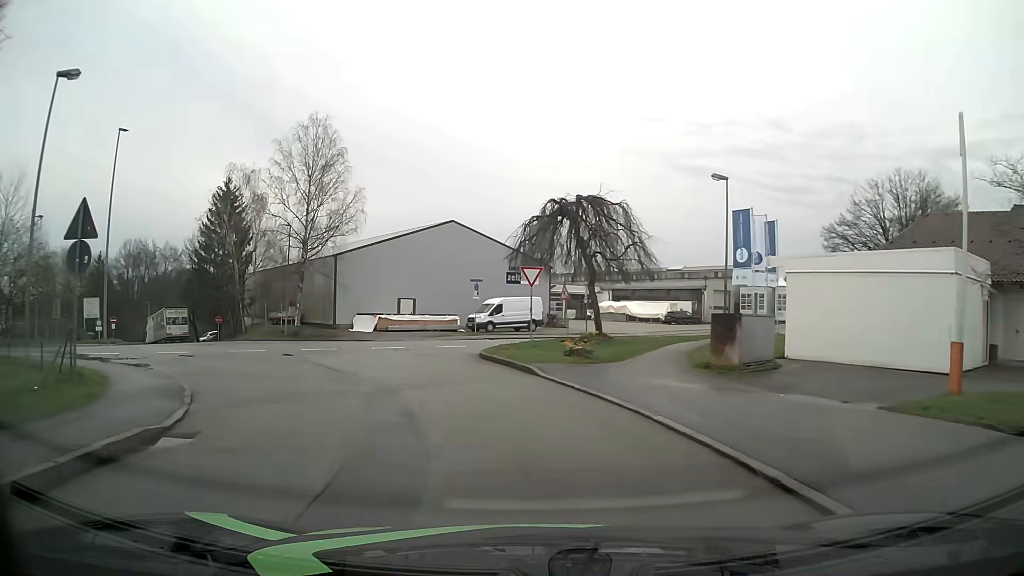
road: residential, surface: asphalt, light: Day
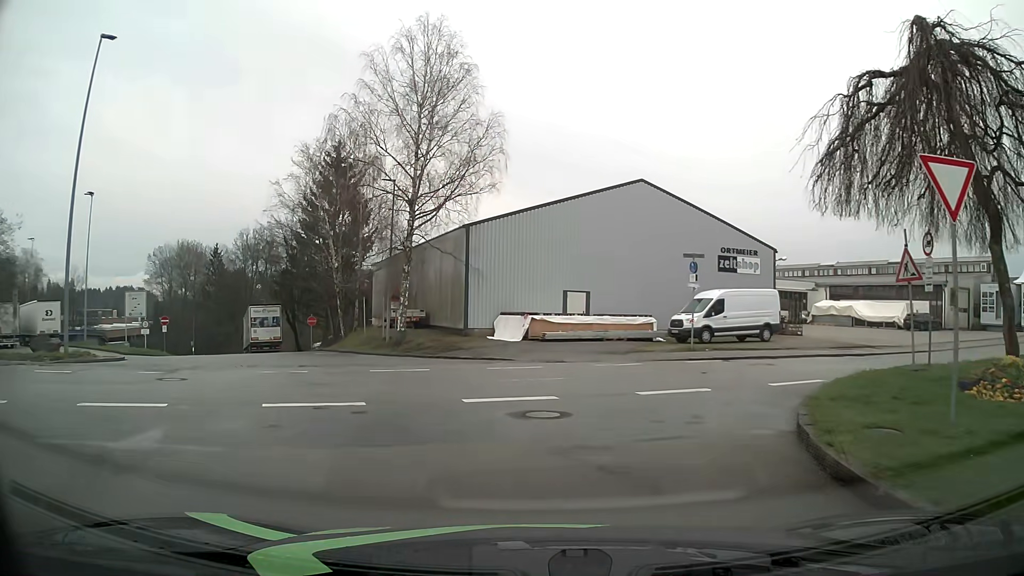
(-2.4, +16.6) m; -16°
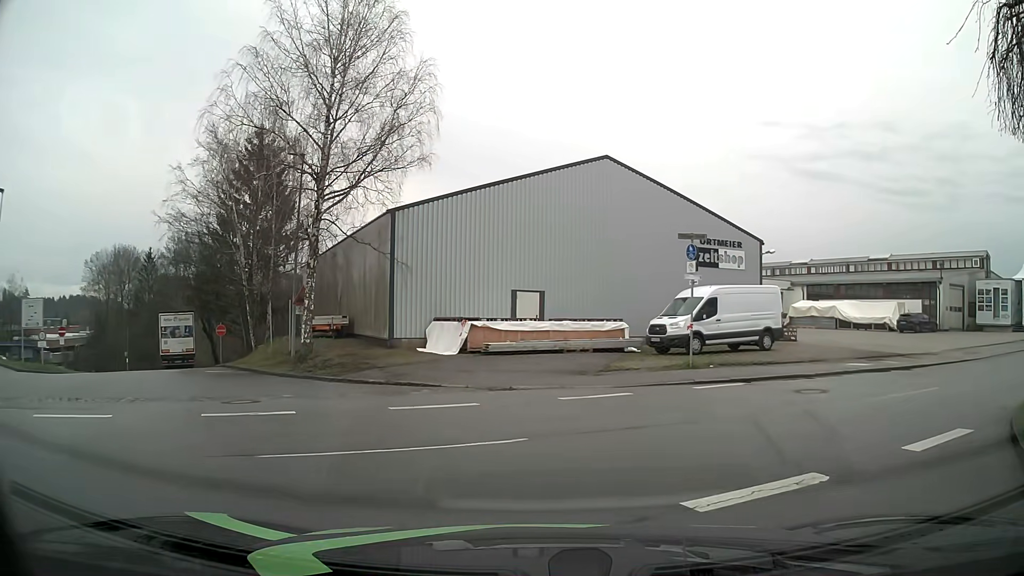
(+0.3, +6.3) m; +6°
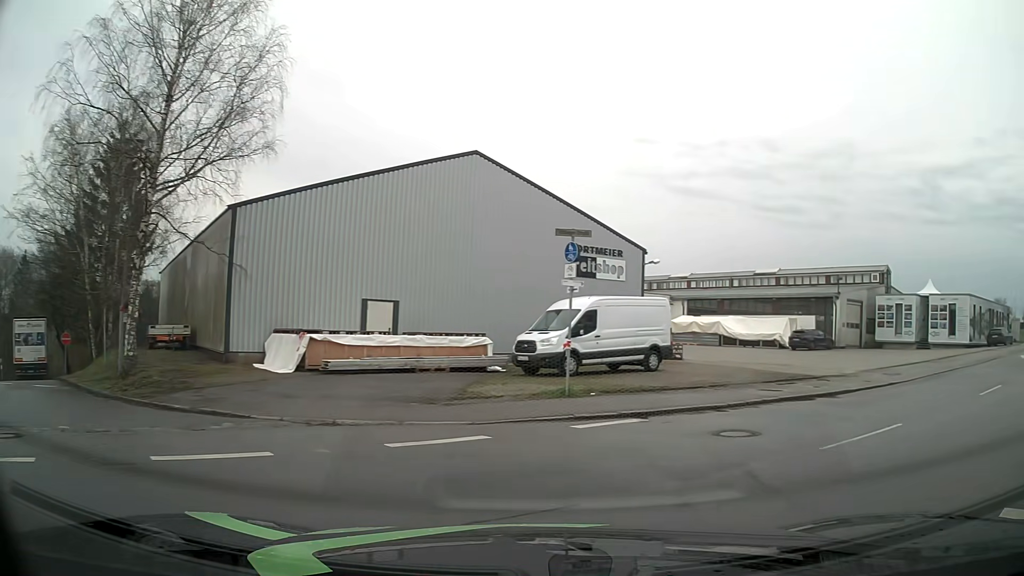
(+0.2, +3.6) m; +10°
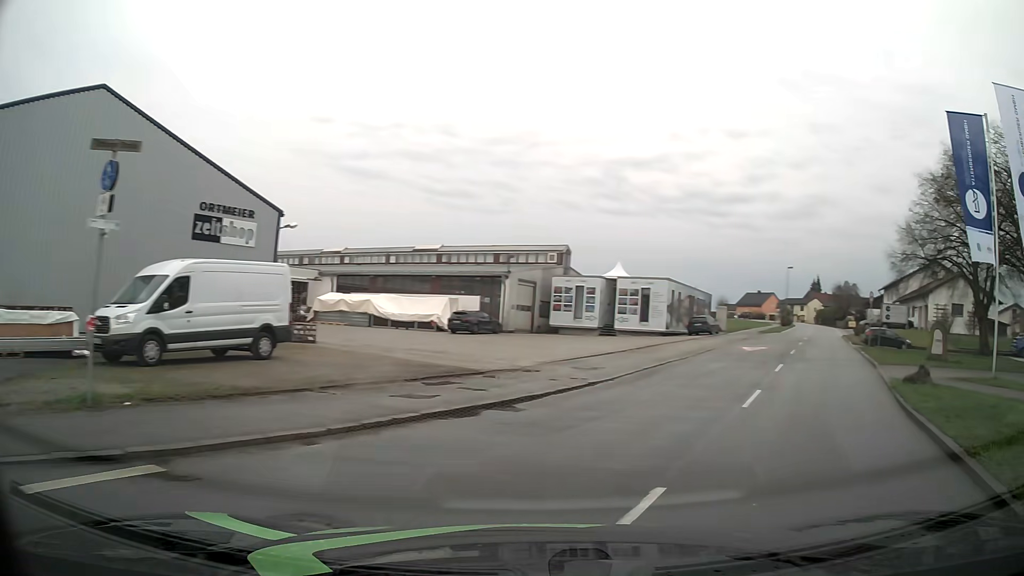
(+1.4, +5.5) m; +29°
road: tertiary
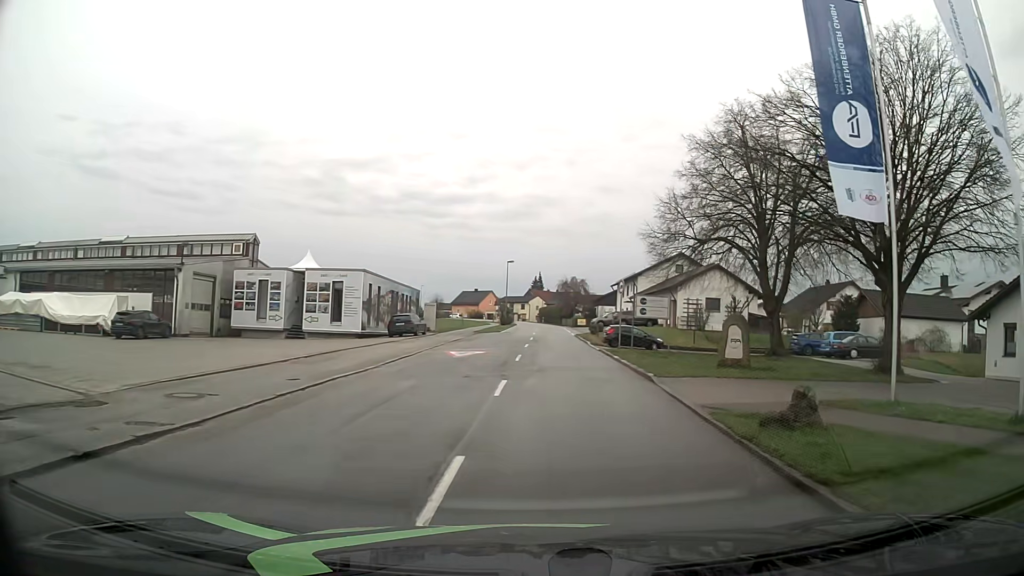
(+2.1, +7.6) m; +24°
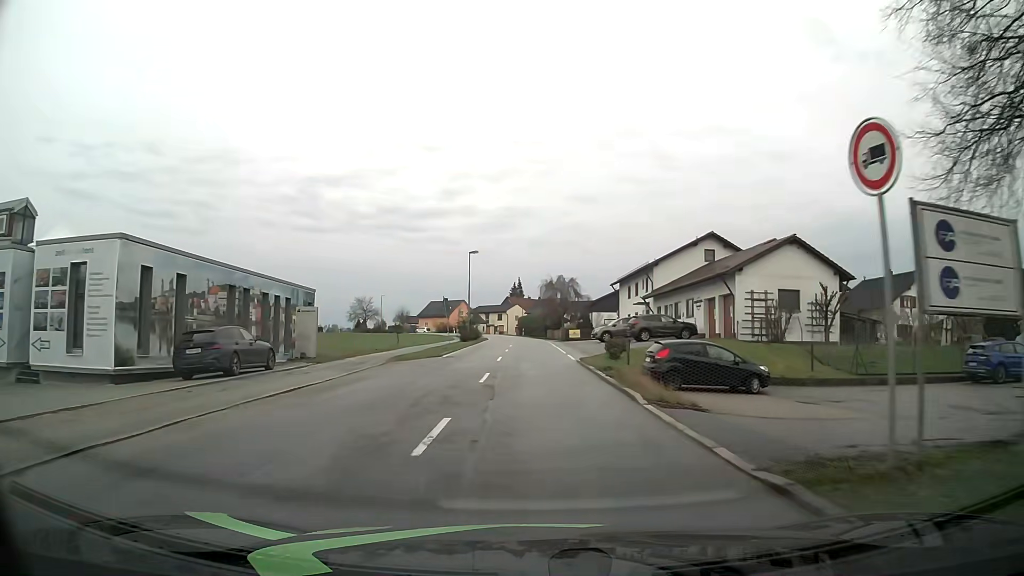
(+0.9, +24.3) m; +2°
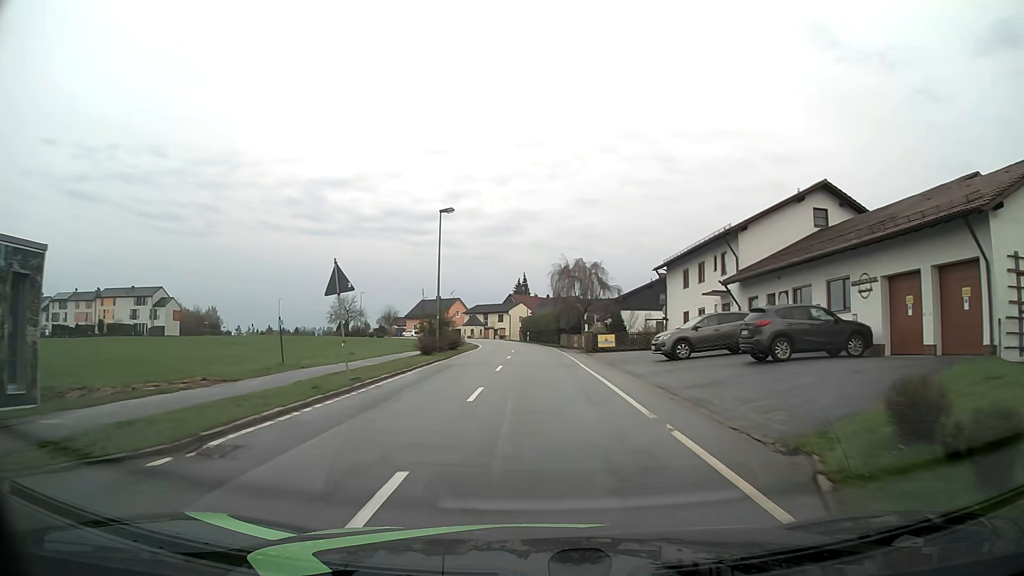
(-0.1, +22.7) m; 0°
(0, +10) (0, +20) (0, +30) (0, +40) (0, +50) (-1, +60) (-2, +70) (-4, +80) (-7, +89) (-11, +98) m
